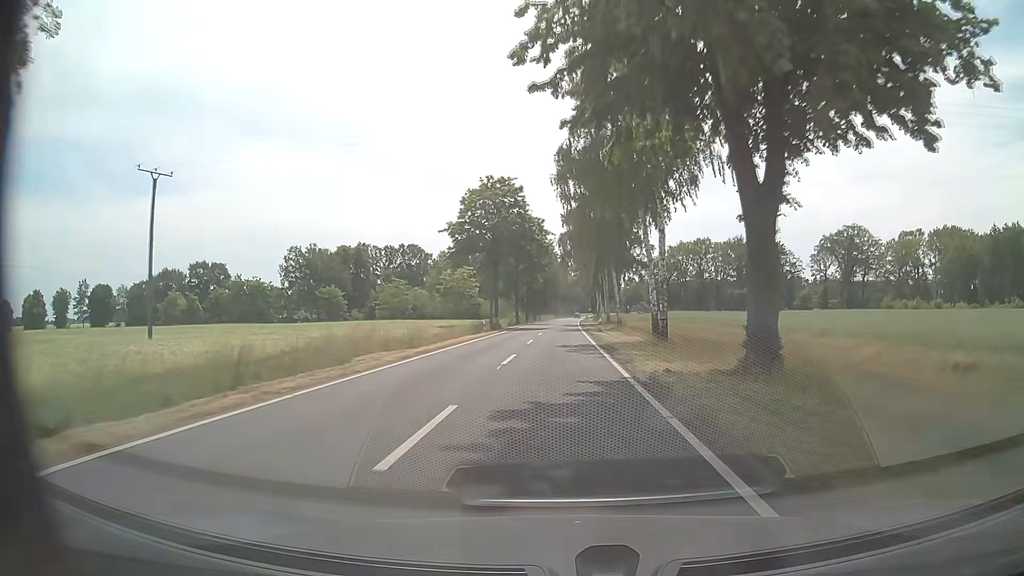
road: tertiary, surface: asphalt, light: Day
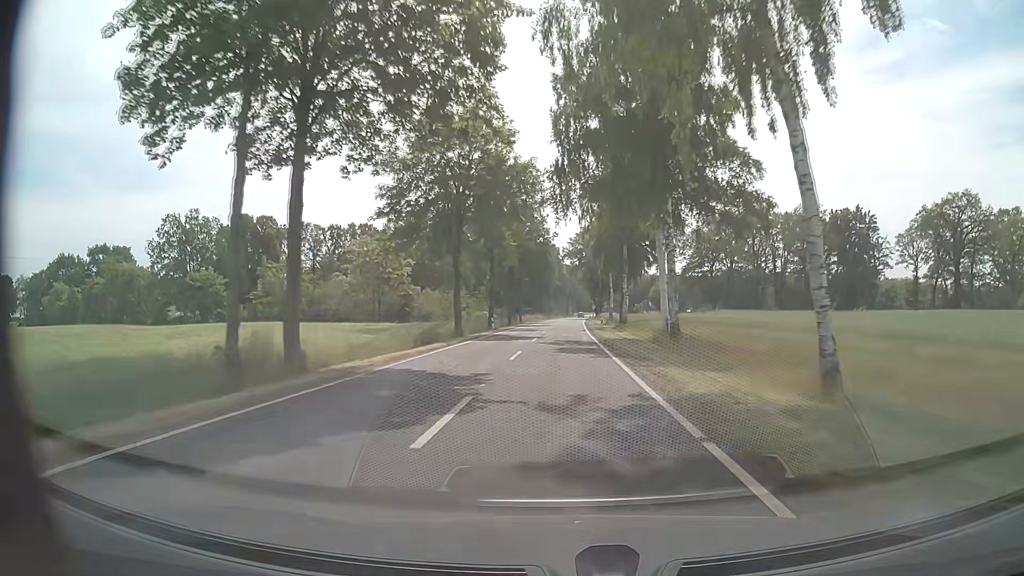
(+0.2, +47.5) m; +1°
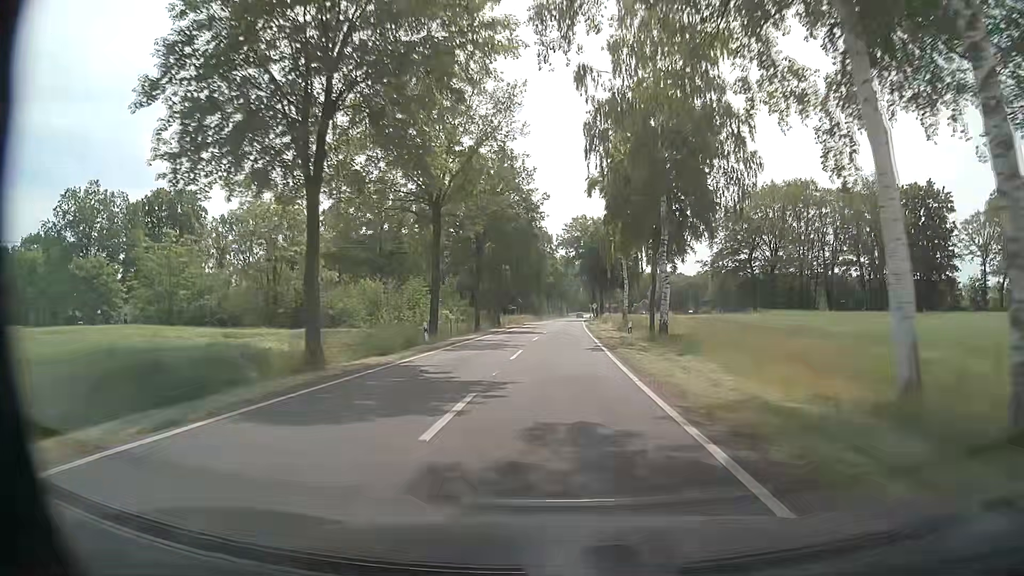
(+0.1, +23.8) m; +1°
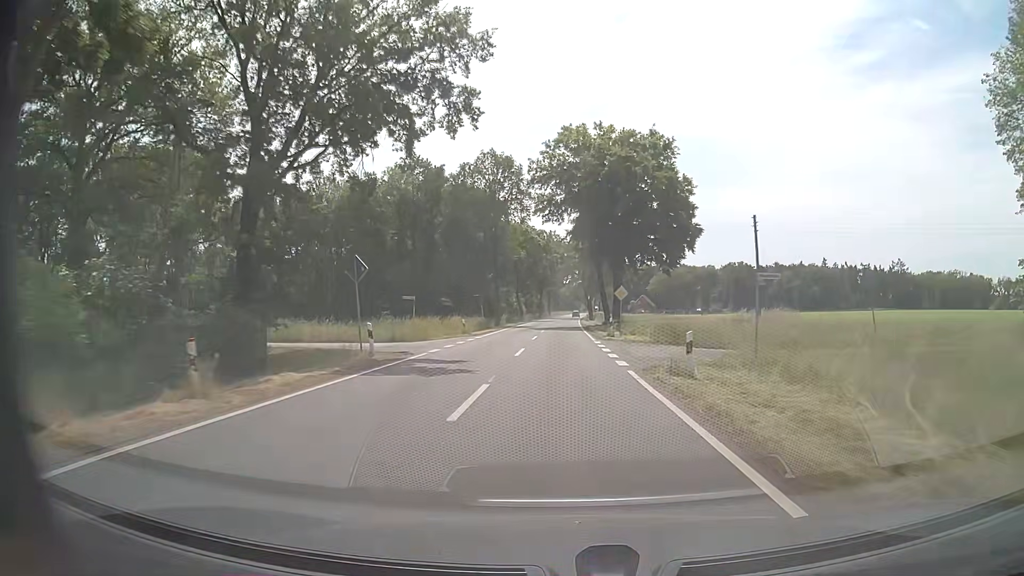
(+0.6, +59.3) m; +1°
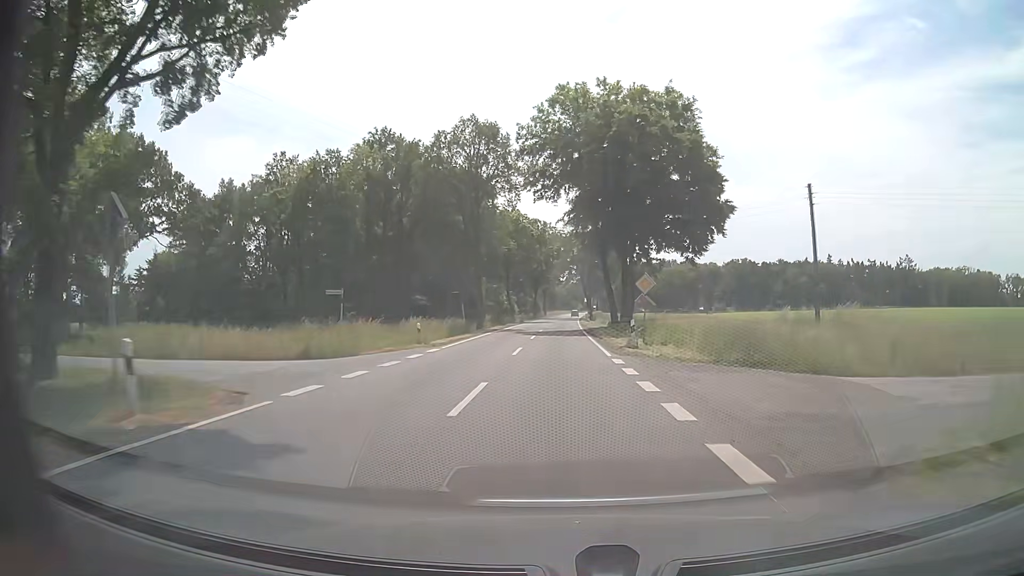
(+0.1, +11.8) m; 0°
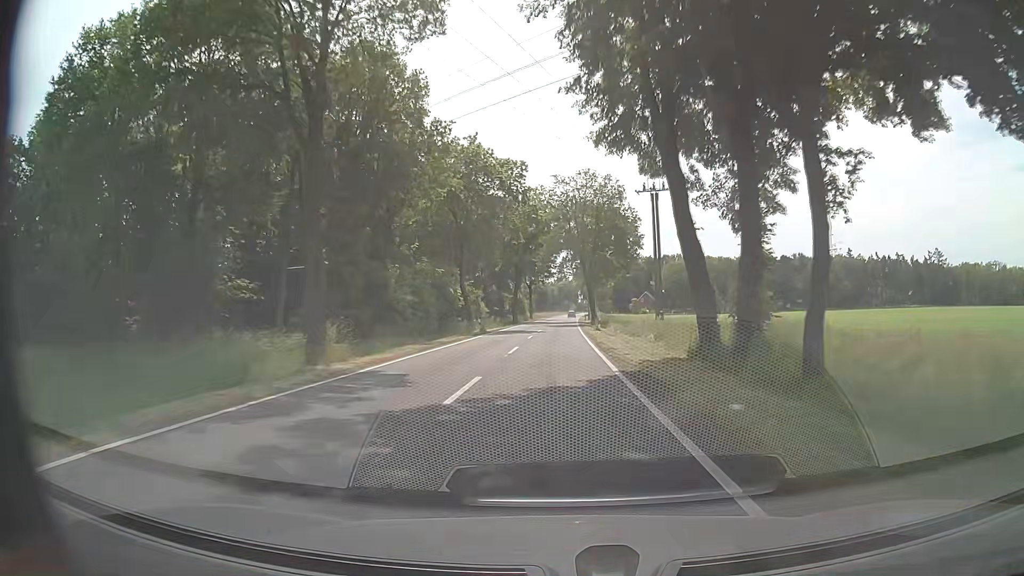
(+0.2, +35.2) m; +1°
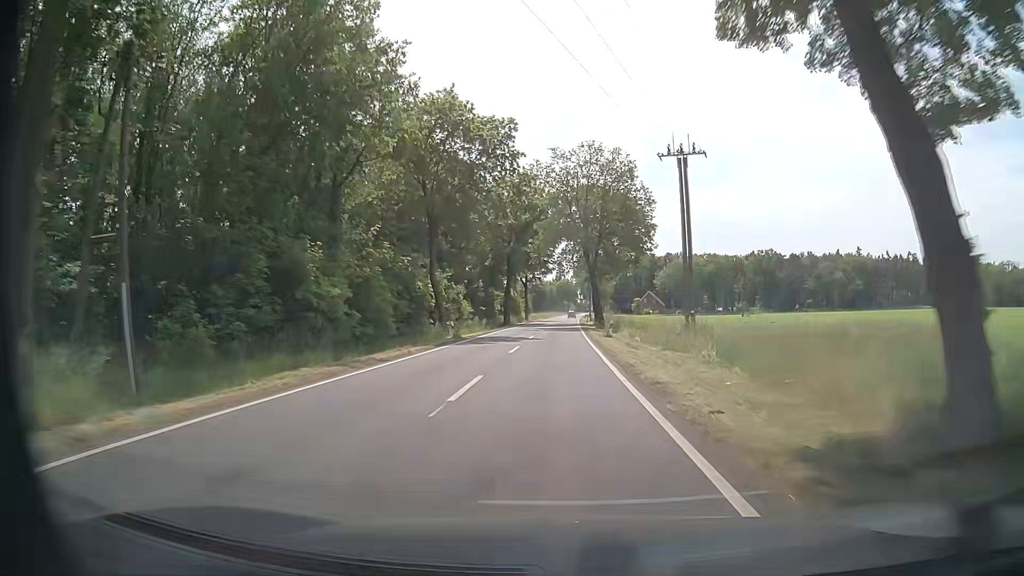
(0.0, +11.7) m; 0°
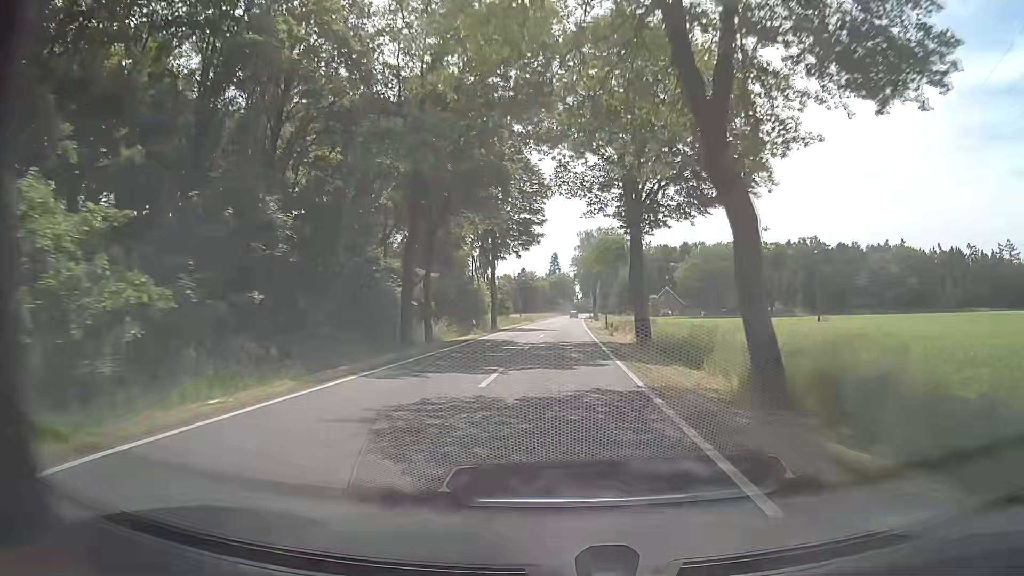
(+0.3, +46.6) m; 0°
(0, +10) (0, +20) (0, +30) (0, +40) (+1, +50) (+1, +60) (+1, +70) (+1, +80) (+2, +90) (+2, +100) m
